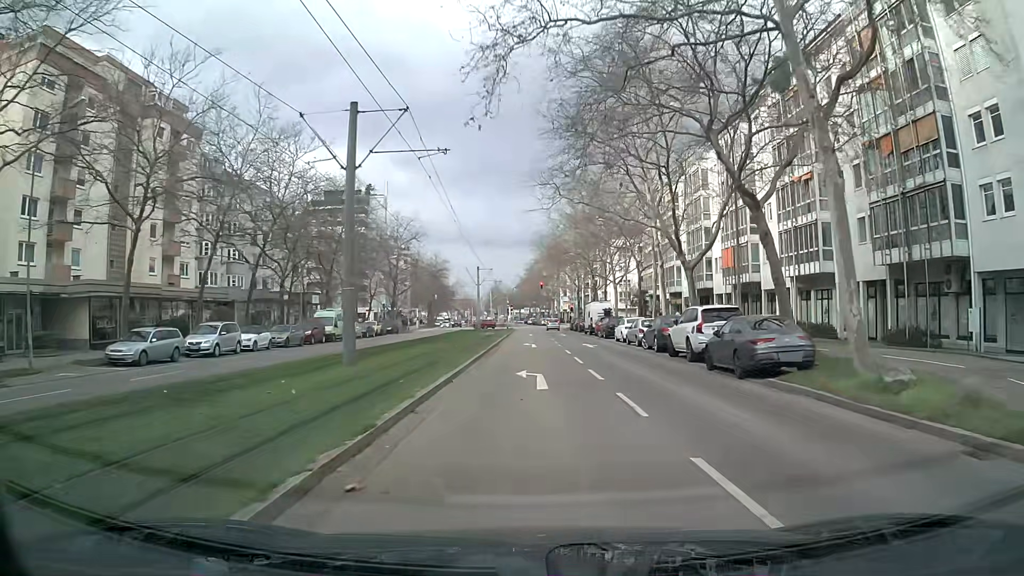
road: tertiary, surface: asphalt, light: Day
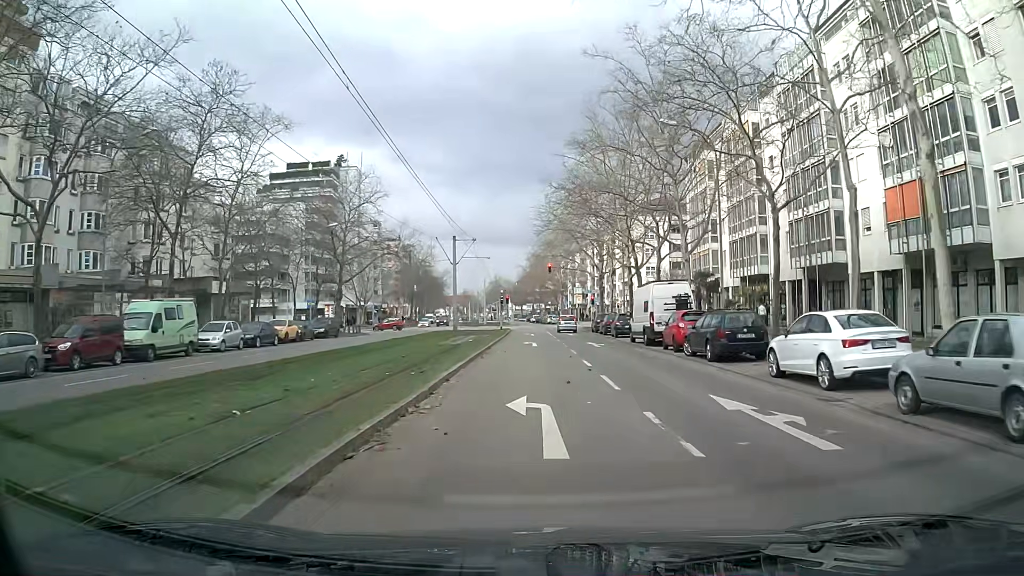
(0.0, +26.6) m; 0°
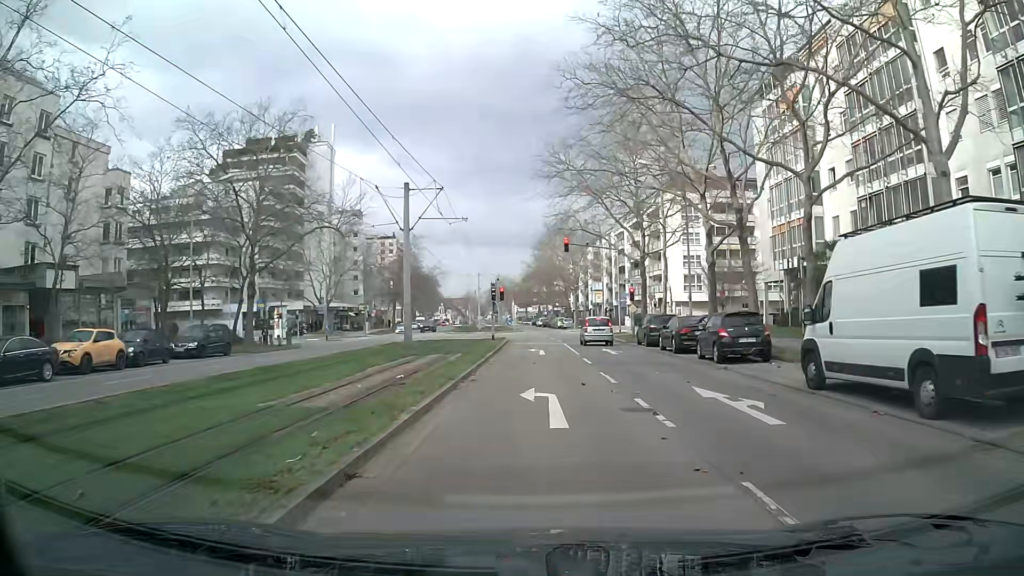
(-0.1, +21.4) m; -1°
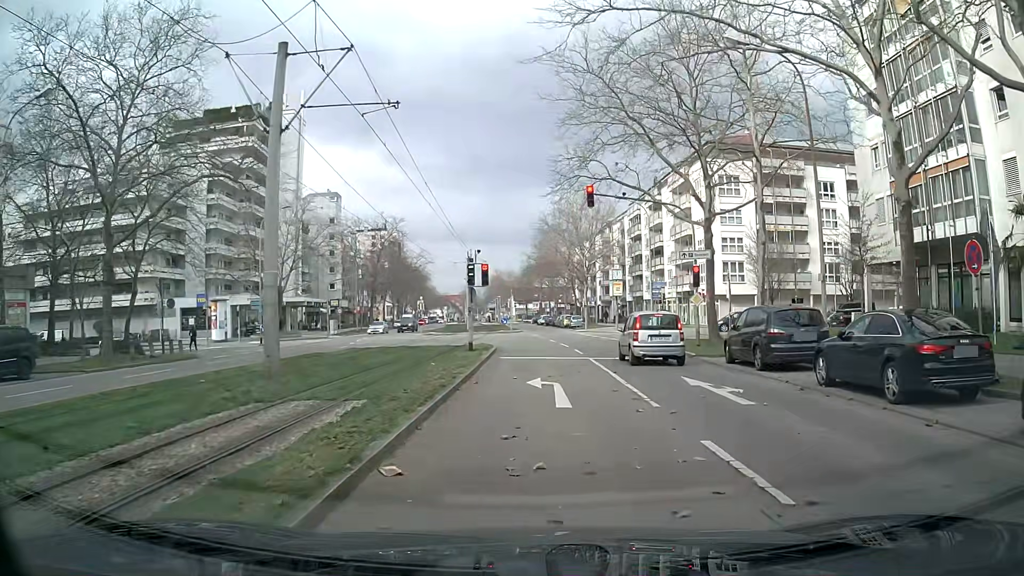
(0.0, +15.9) m; 0°
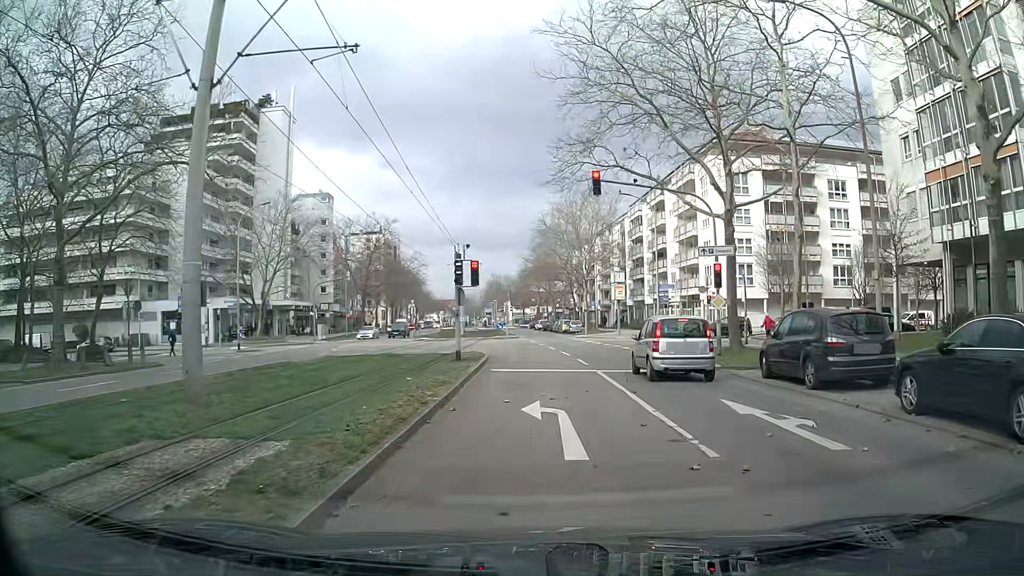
(0.0, +3.4) m; +1°
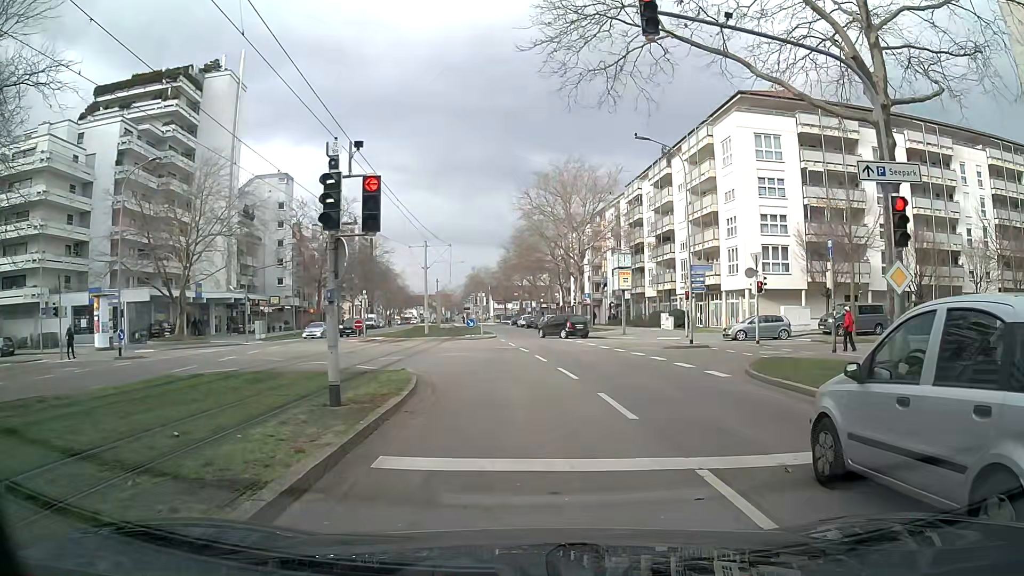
(+0.2, +12.3) m; +3°
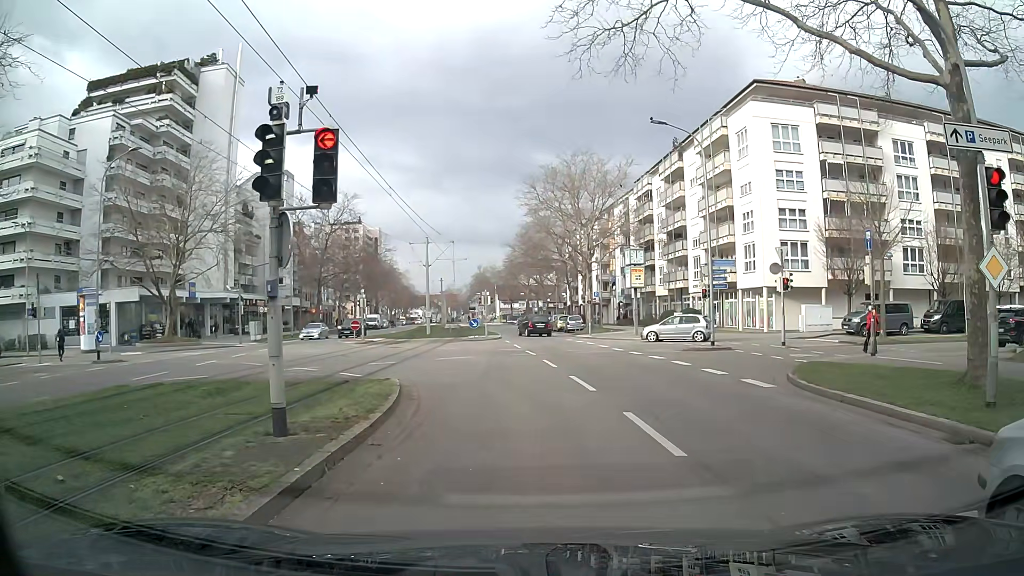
(0.0, +2.3) m; -2°
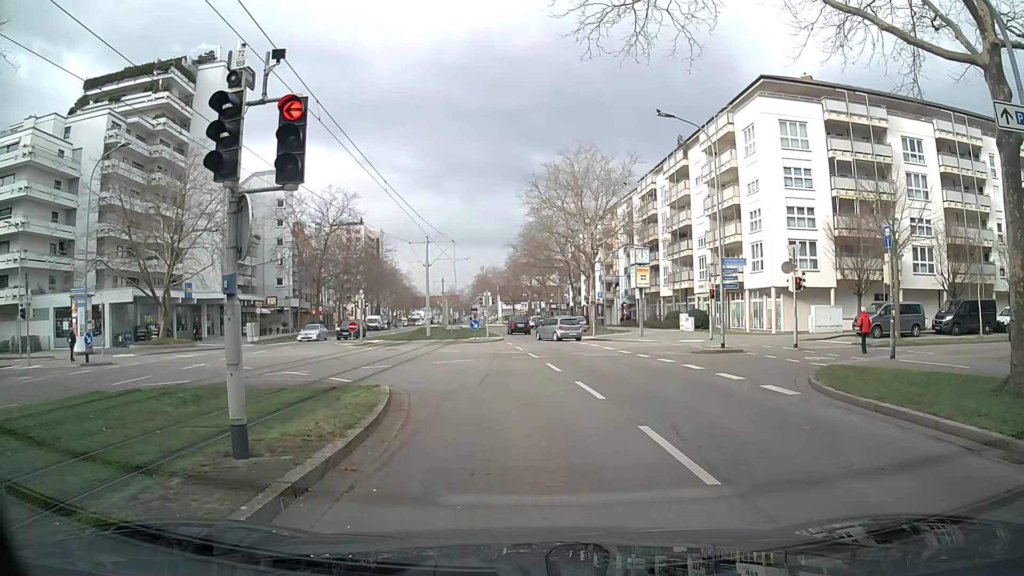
(0.0, +1.1) m; 0°
(0, +10) (-4, +19) (-12, +26) (-21, +29) (-31, +30) (-41, +30) (-51, +29) (-61, +29) (-71, +28) (-81, +28) m
